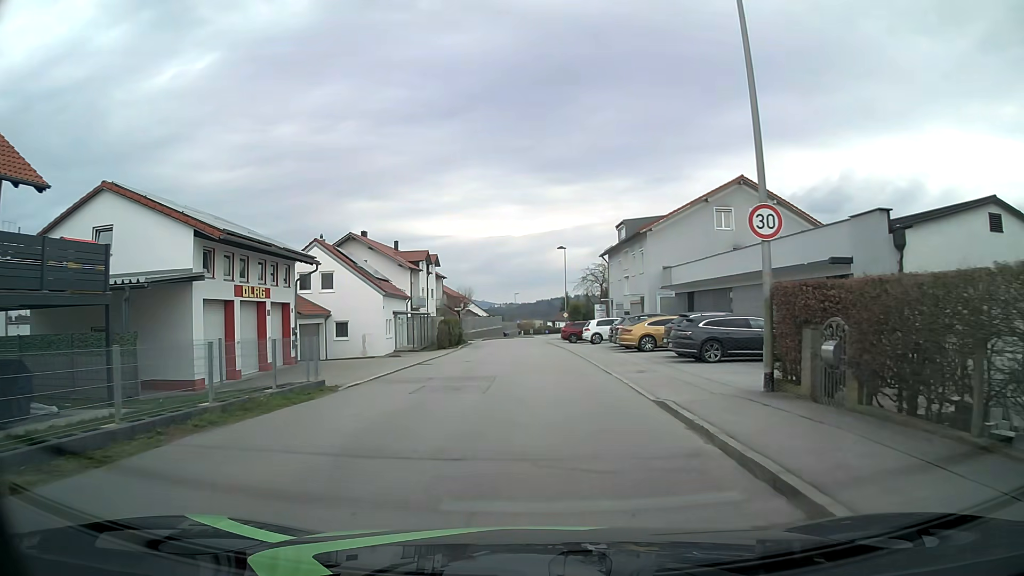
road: unclassified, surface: asphalt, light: Day
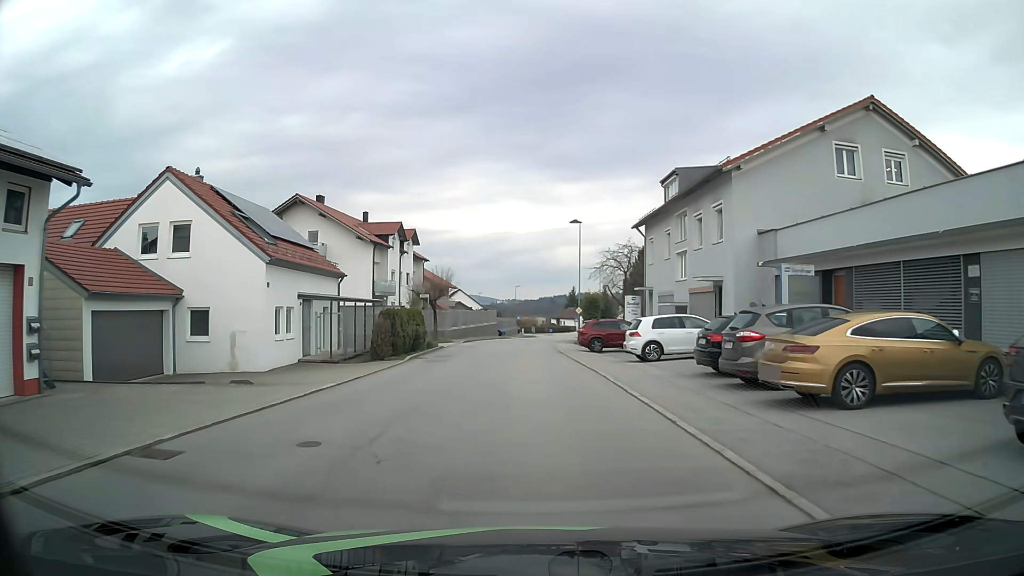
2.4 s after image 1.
(0.0, +18.1) m; 0°
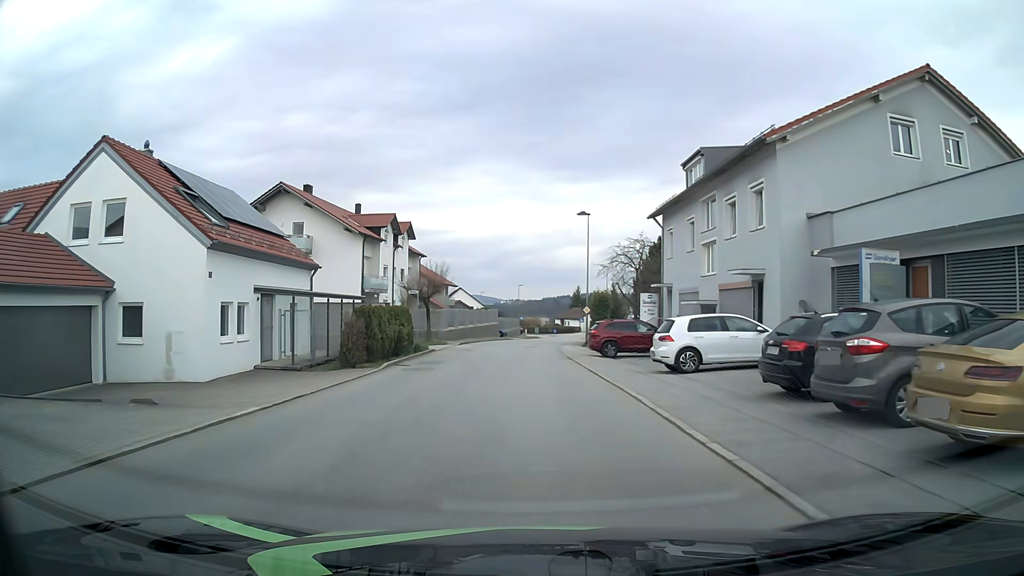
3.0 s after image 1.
(0.0, +4.5) m; 0°
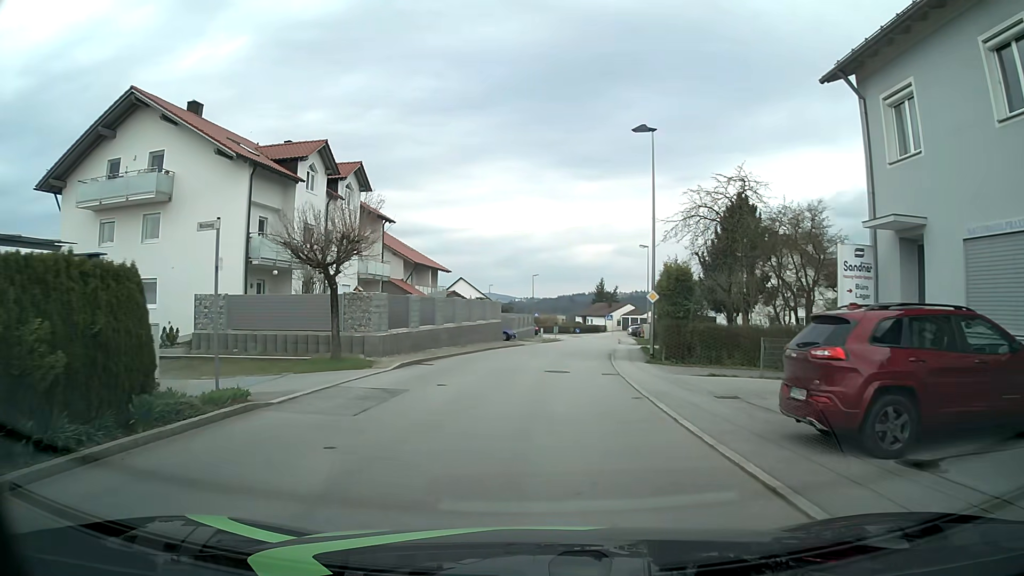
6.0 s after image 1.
(-0.4, +22.6) m; -2°
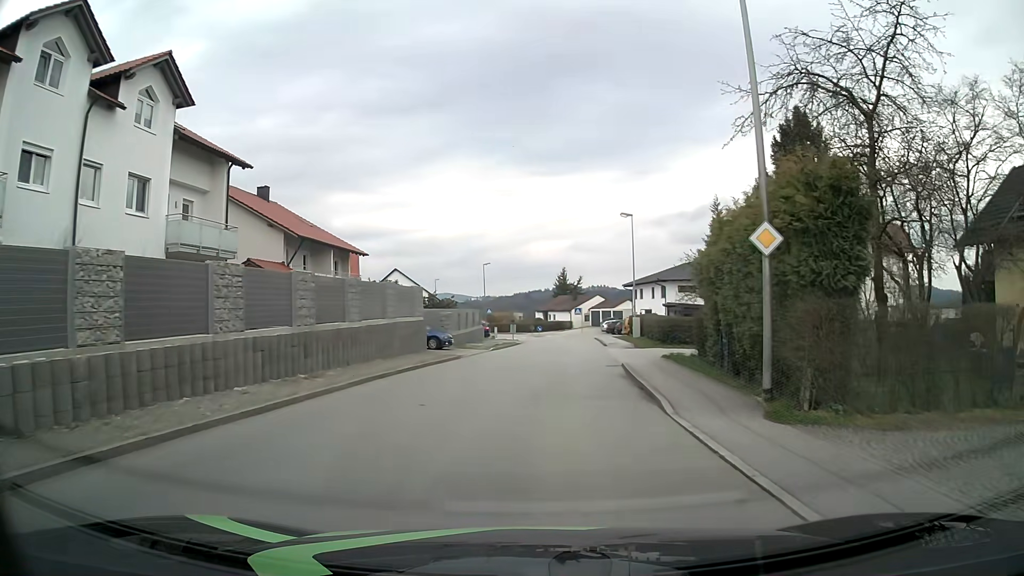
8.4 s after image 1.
(+0.6, +18.1) m; +4°
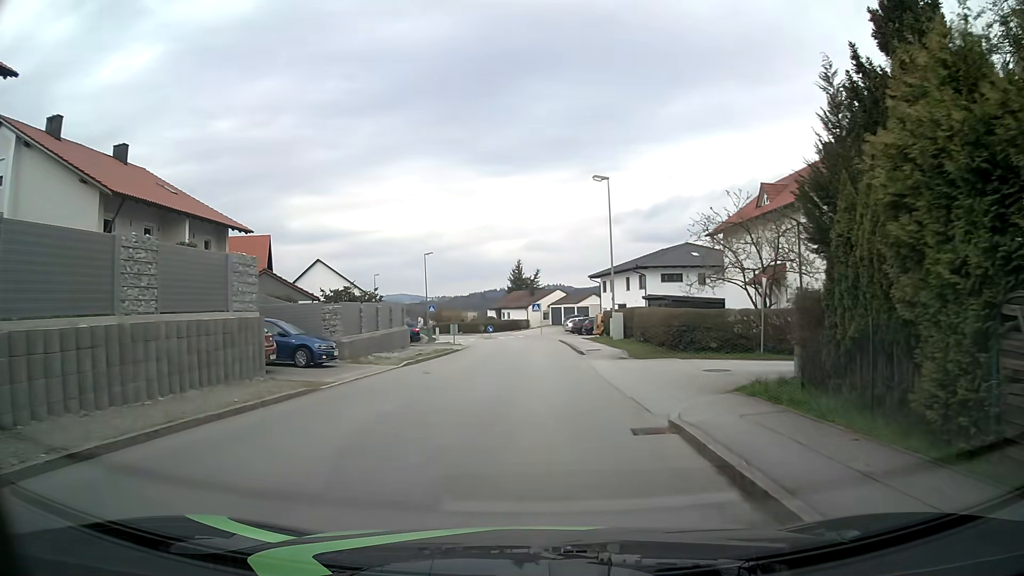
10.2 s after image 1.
(+0.4, +13.6) m; +4°
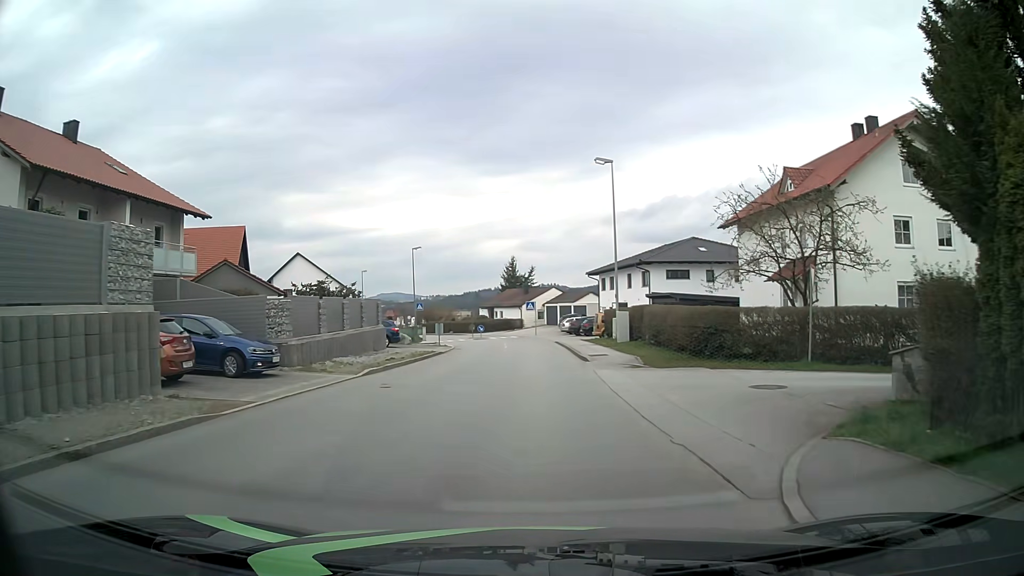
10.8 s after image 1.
(0.0, +4.5) m; -1°
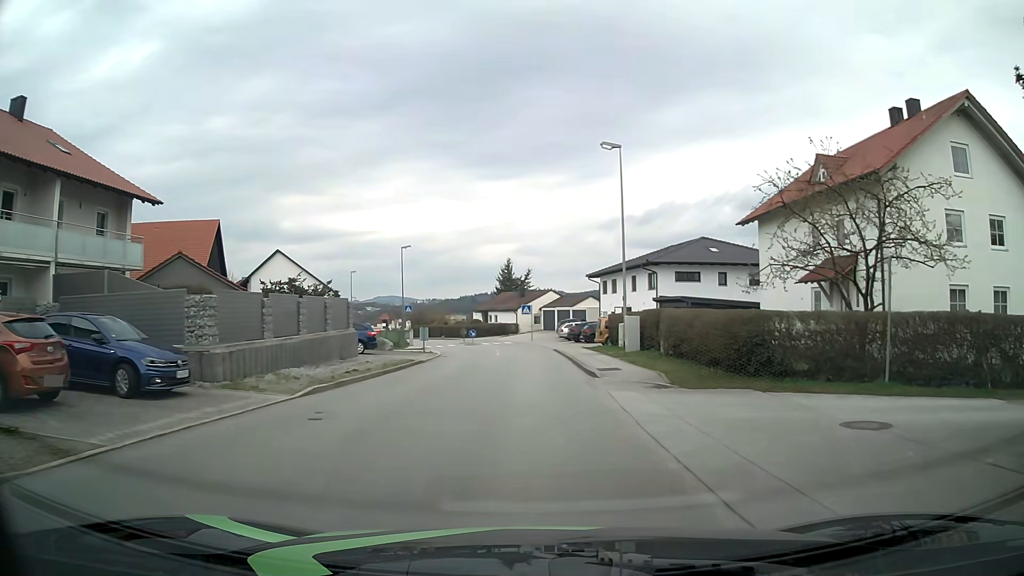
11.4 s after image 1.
(0.0, +4.5) m; 0°
(0, +10) (0, +20) (0, +30) (0, +40) (-1, +50) (-2, +60) (-5, +69) (-9, +79) (-13, +88) (-18, +97) m
